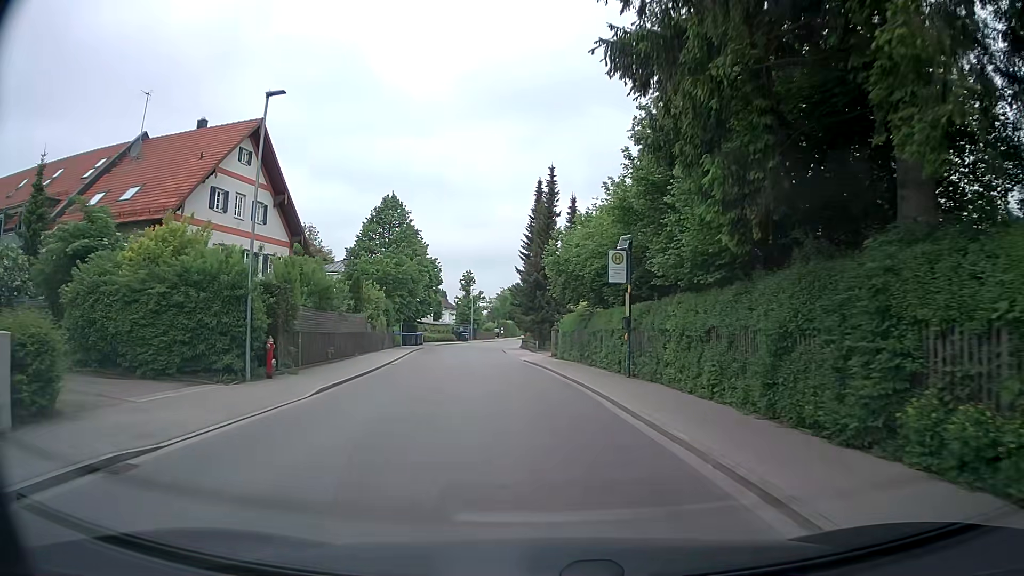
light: Day
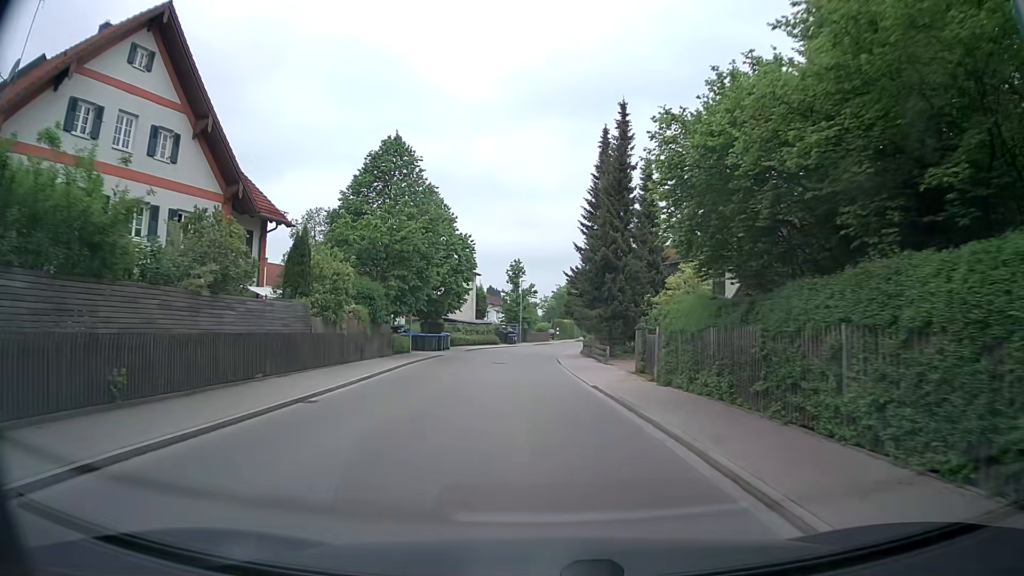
(-0.6, +15.9) m; -4°
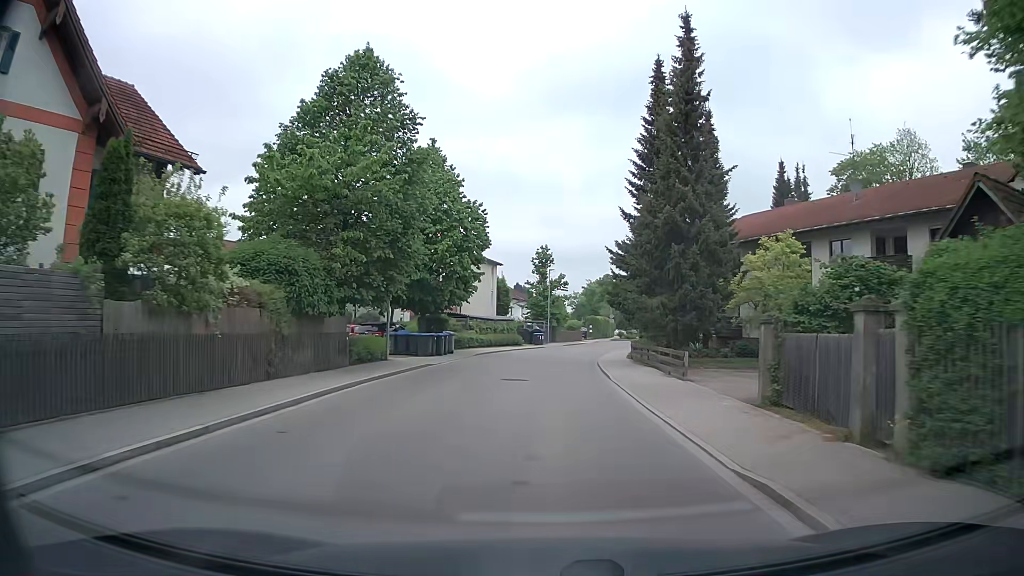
(-0.4, +11.5) m; -3°
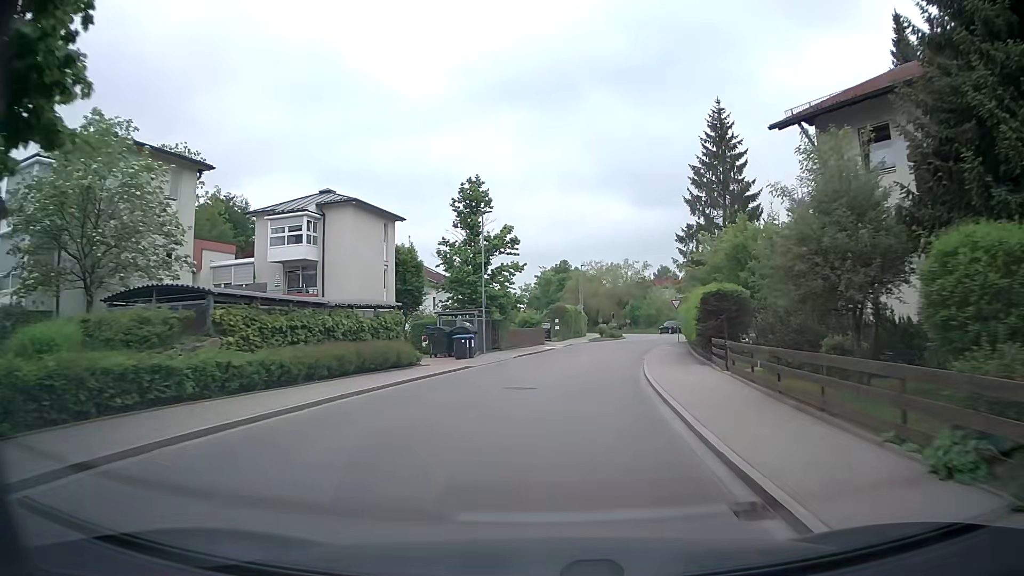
(+0.7, +31.1) m; +4°
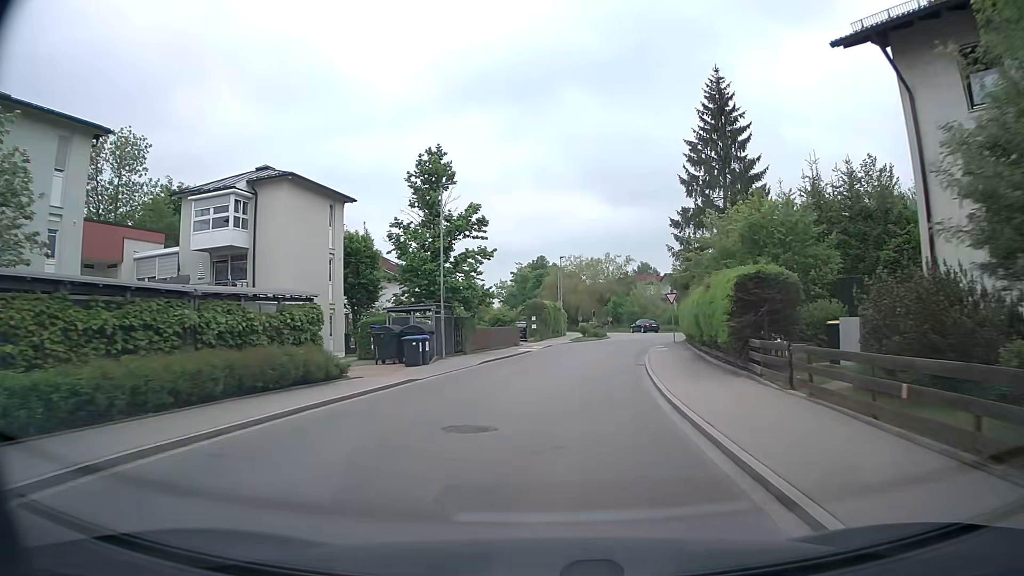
(0.0, +6.3) m; 0°
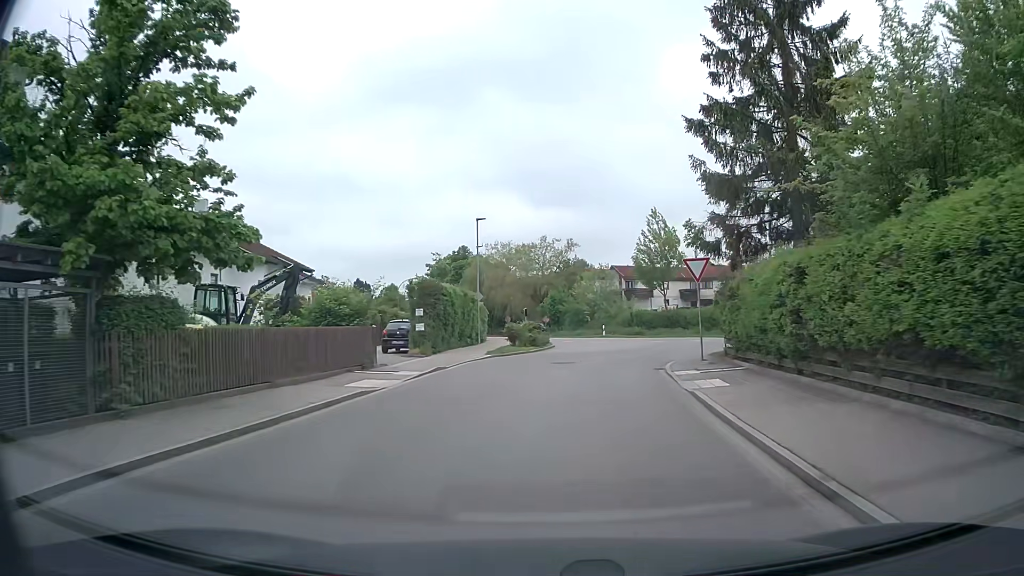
(+1.5, +21.3) m; +7°
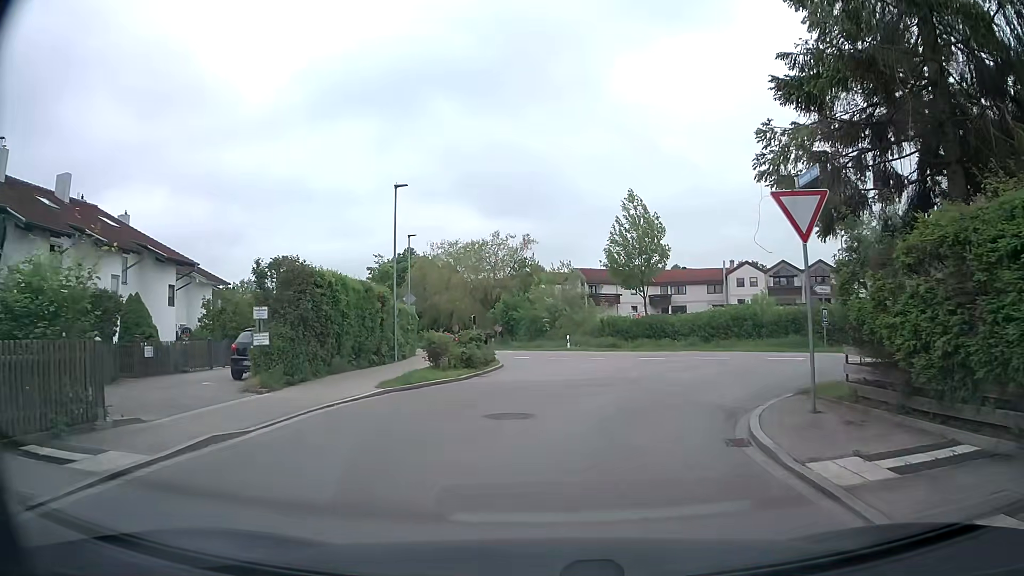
(+0.3, +10.8) m; +4°
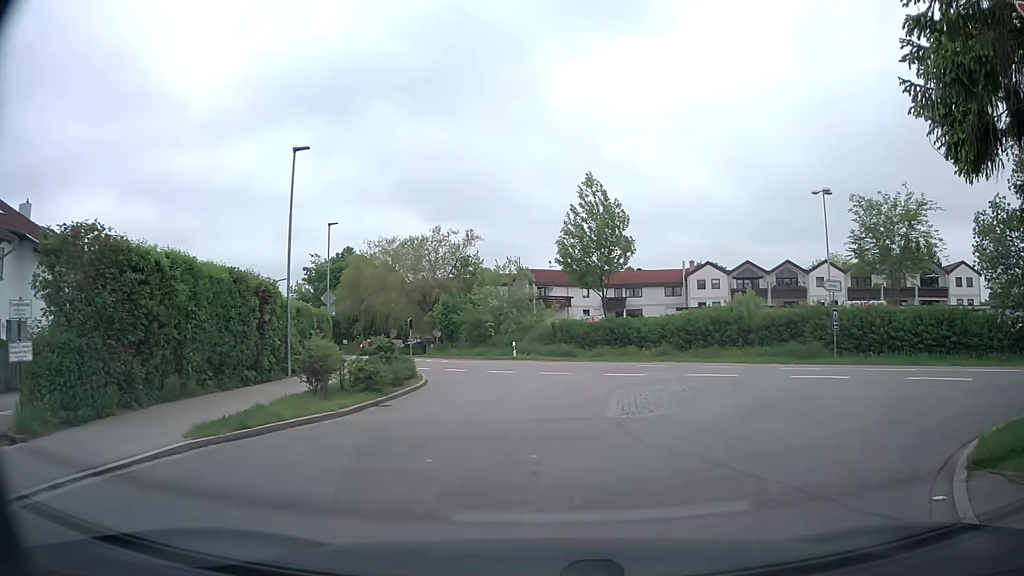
(0.0, +6.1) m; +3°
